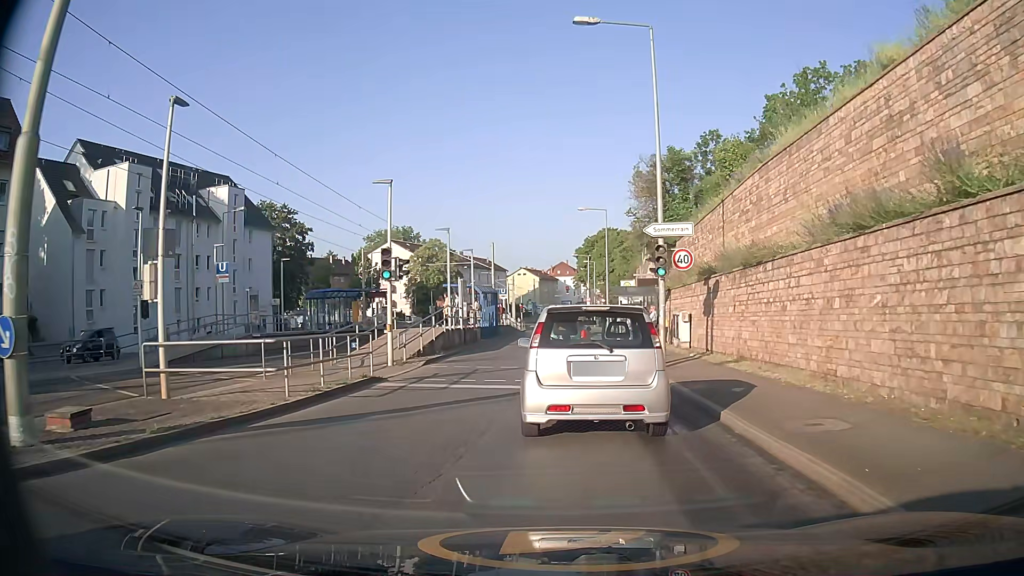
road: tertiary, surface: asphalt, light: Day
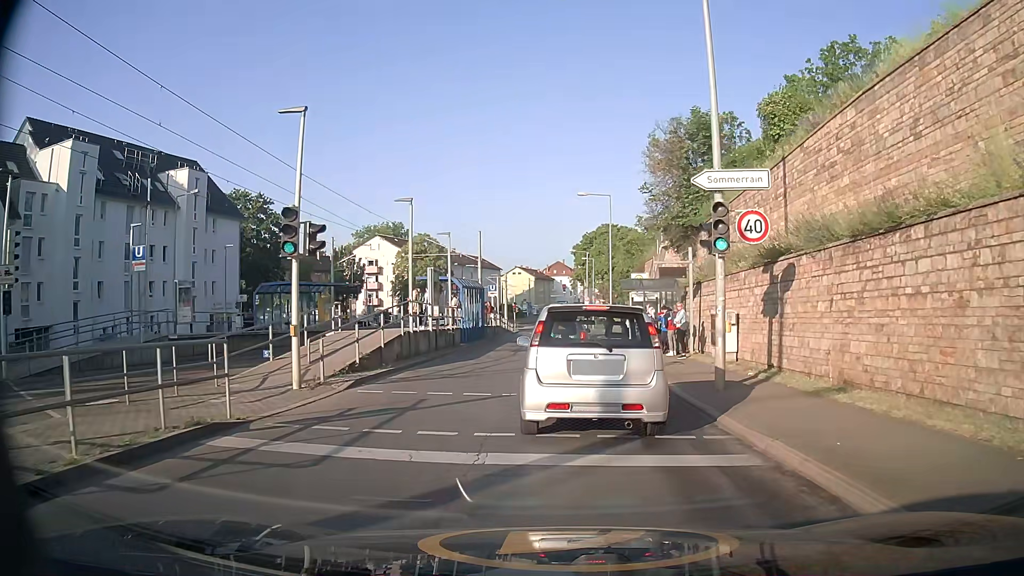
(0.0, +6.9) m; 0°
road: secondary
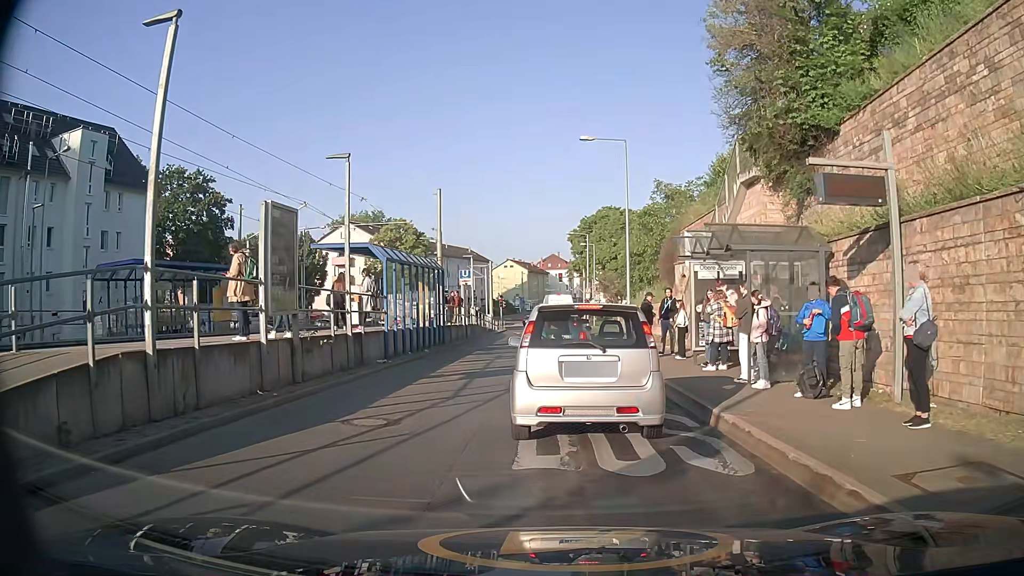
(+0.1, +14.0) m; 0°
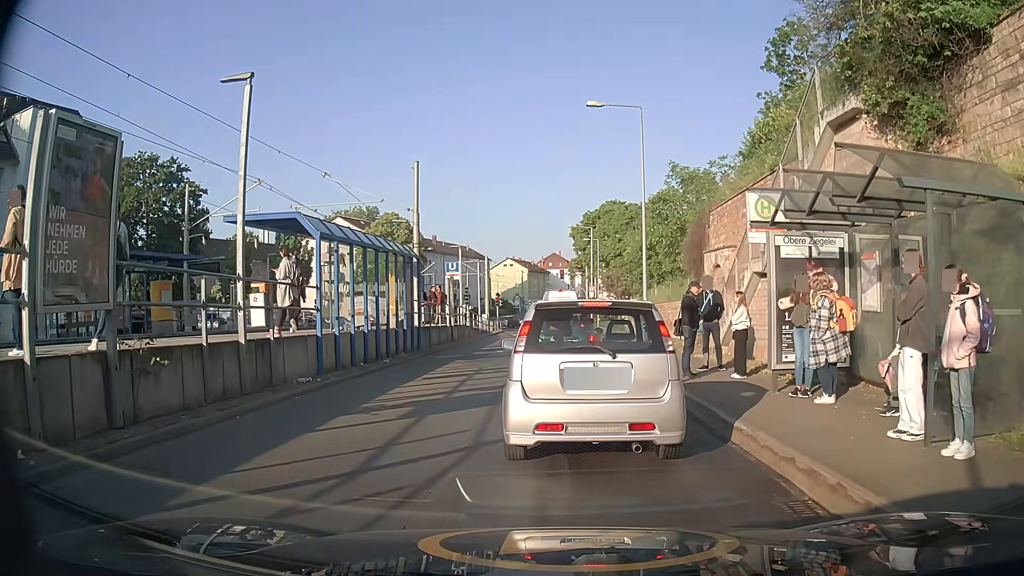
(0.0, +5.5) m; +1°
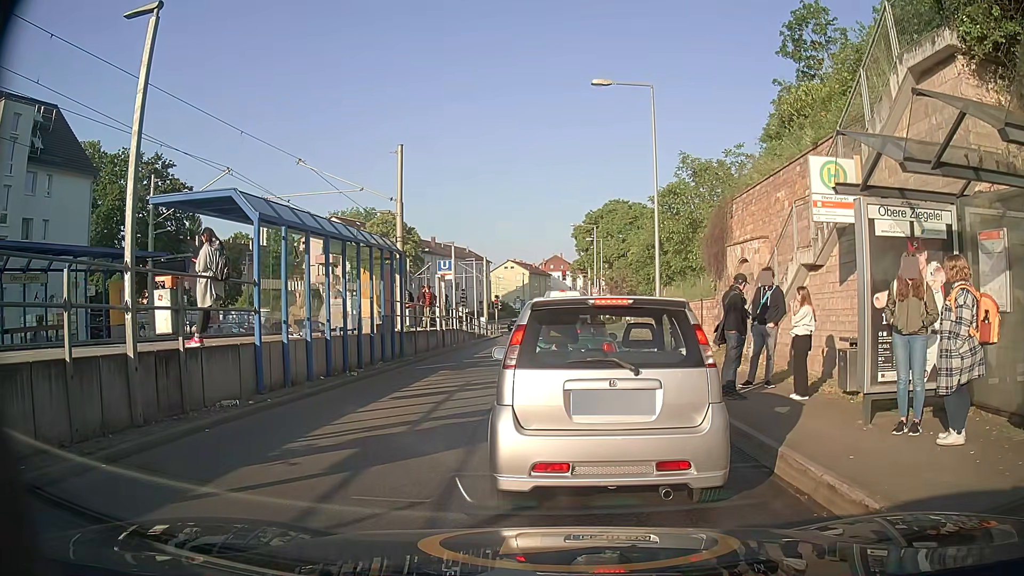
(-0.1, +2.9) m; -1°
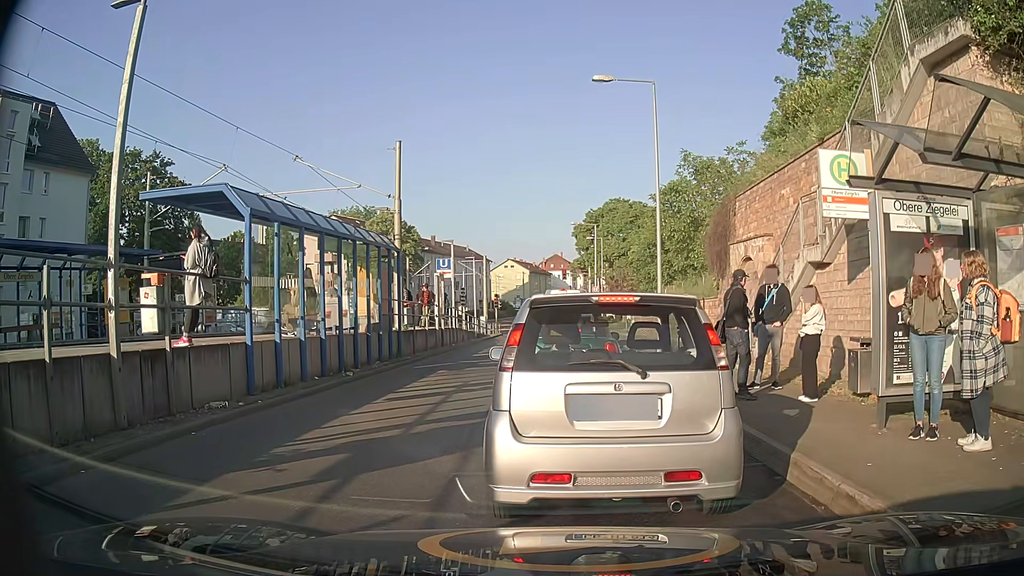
(0.0, +0.3) m; 0°
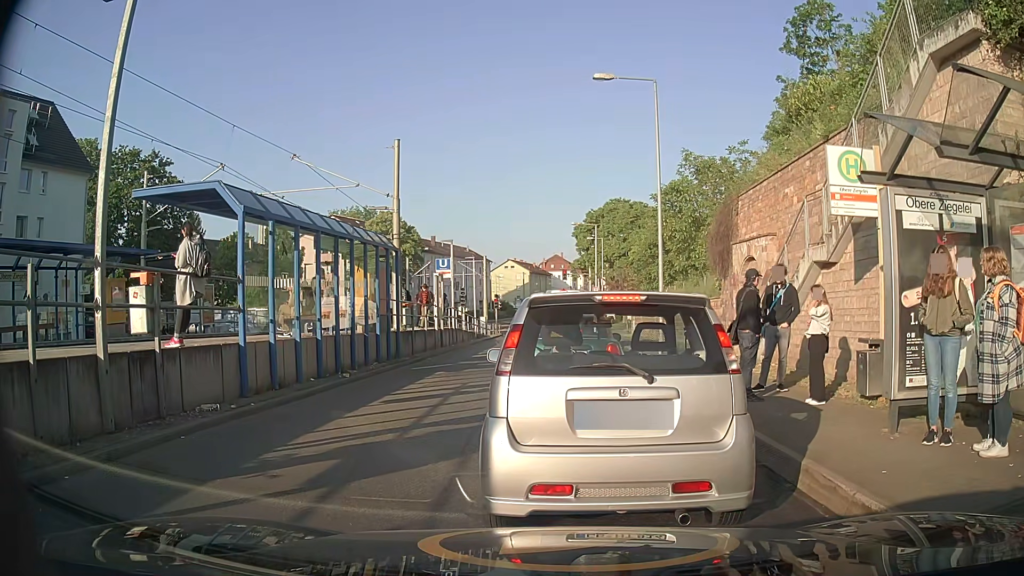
(0.0, +0.3) m; 0°
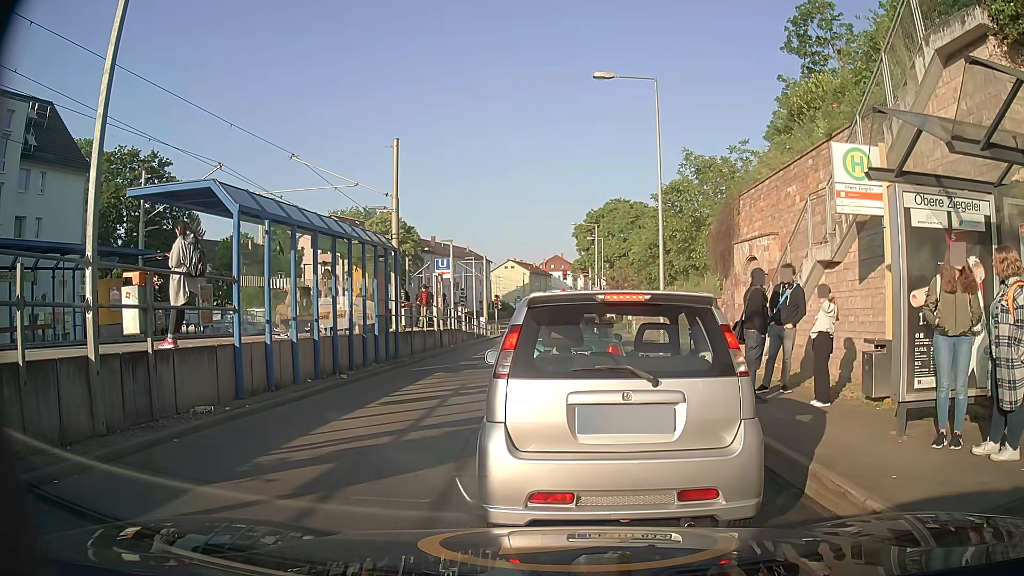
(0.0, +0.2) m; 0°
(0, +10) (0, +20) (+1, +30) (+1, +40) (+1, +50) (+1, +60) (0, +70) (0, +80) (-1, +90) (-1, +100) m
